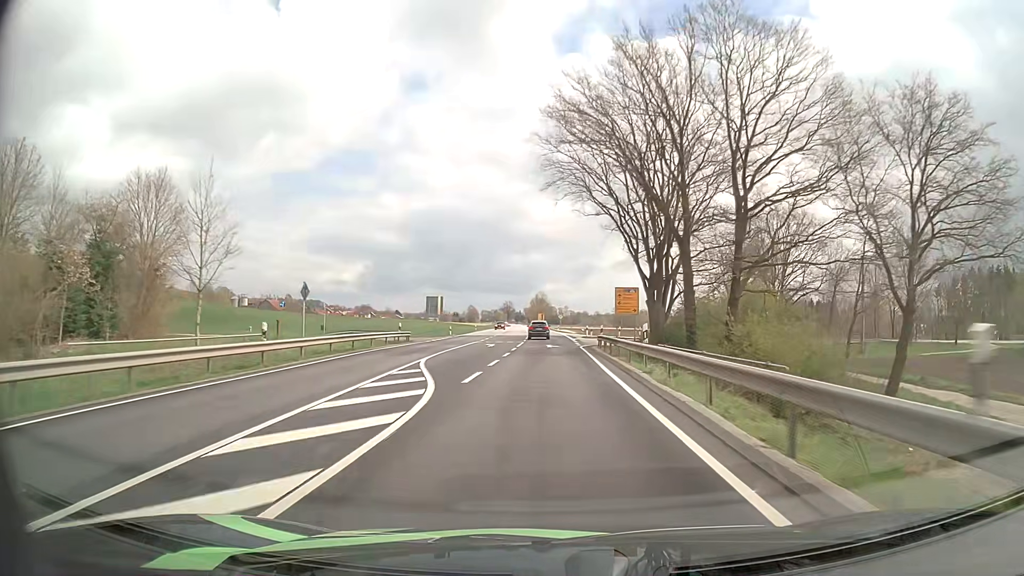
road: primary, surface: asphalt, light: Day
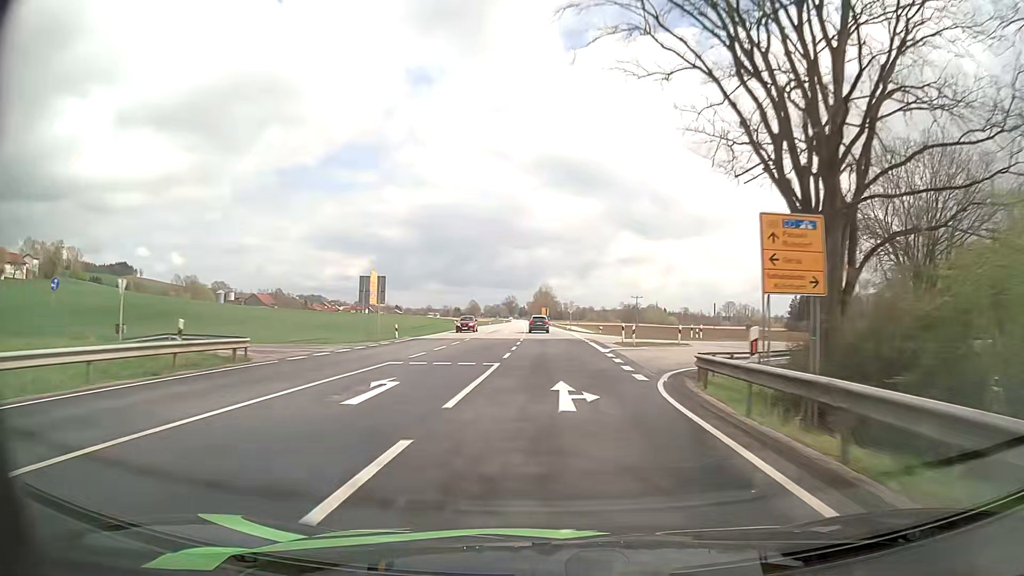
(-0.1, +28.6) m; 0°
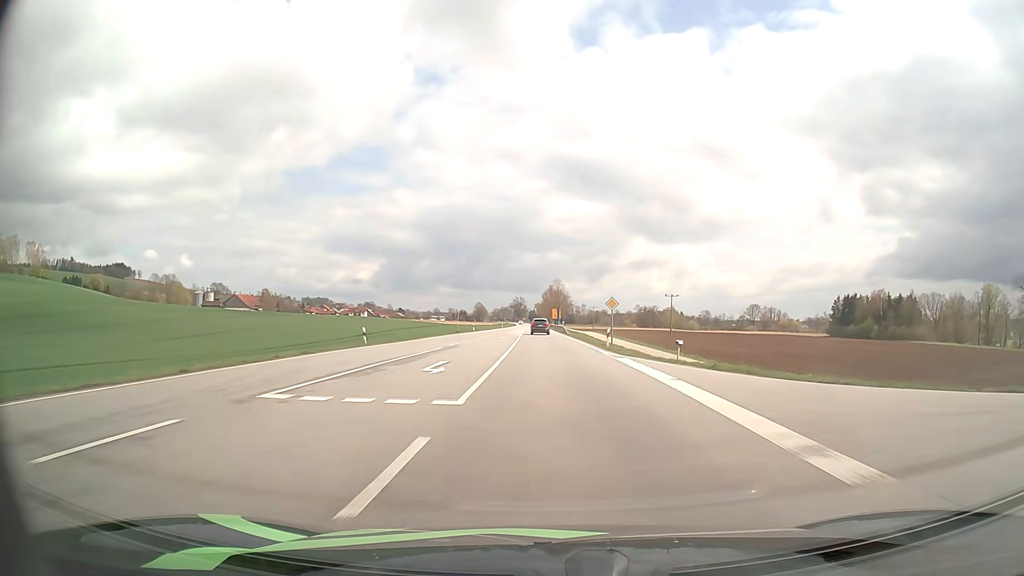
(-0.6, +43.7) m; -1°
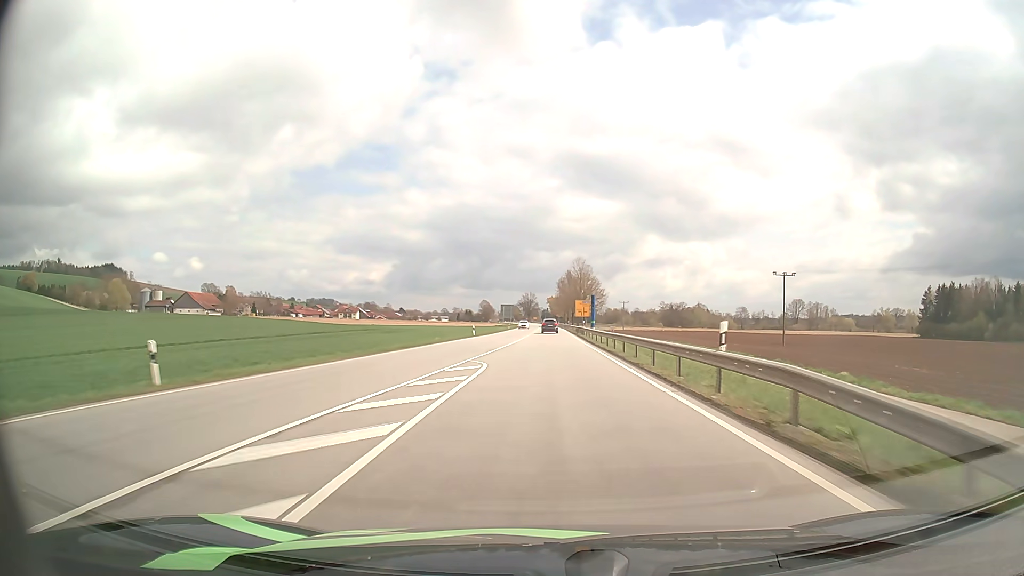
(-1.1, +73.8) m; -1°
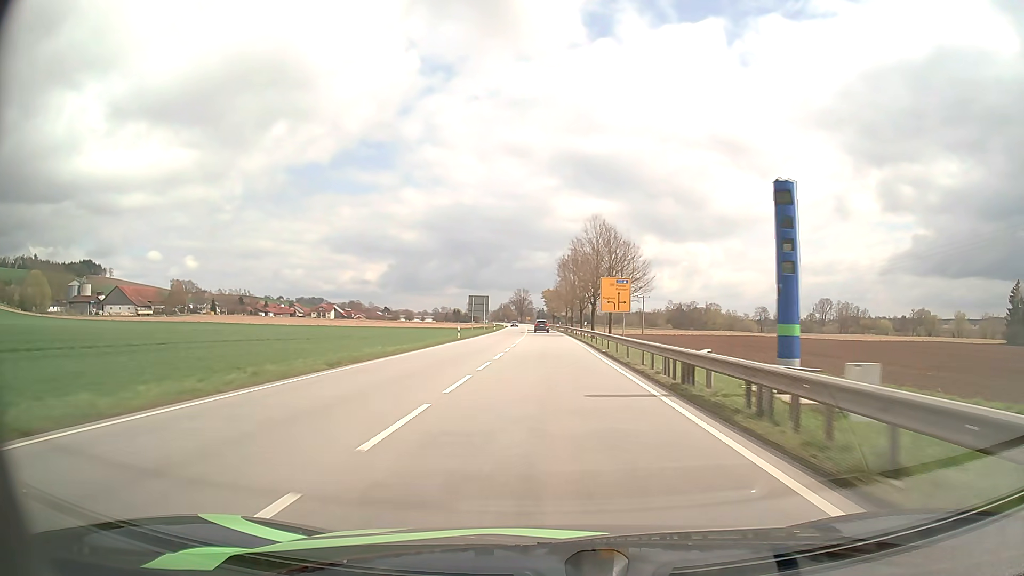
(+0.2, +59.4) m; 0°
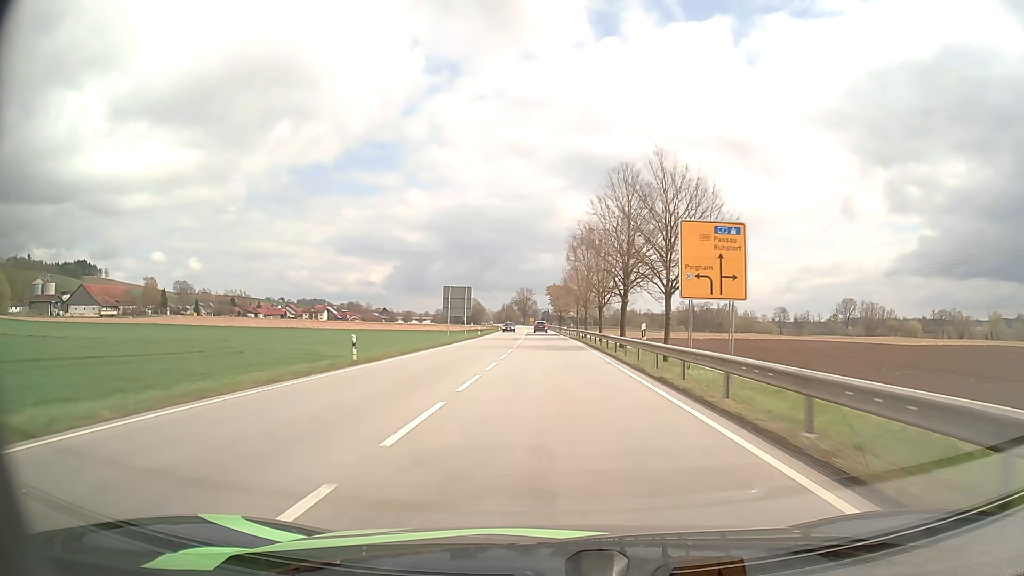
(-0.1, +29.7) m; 0°
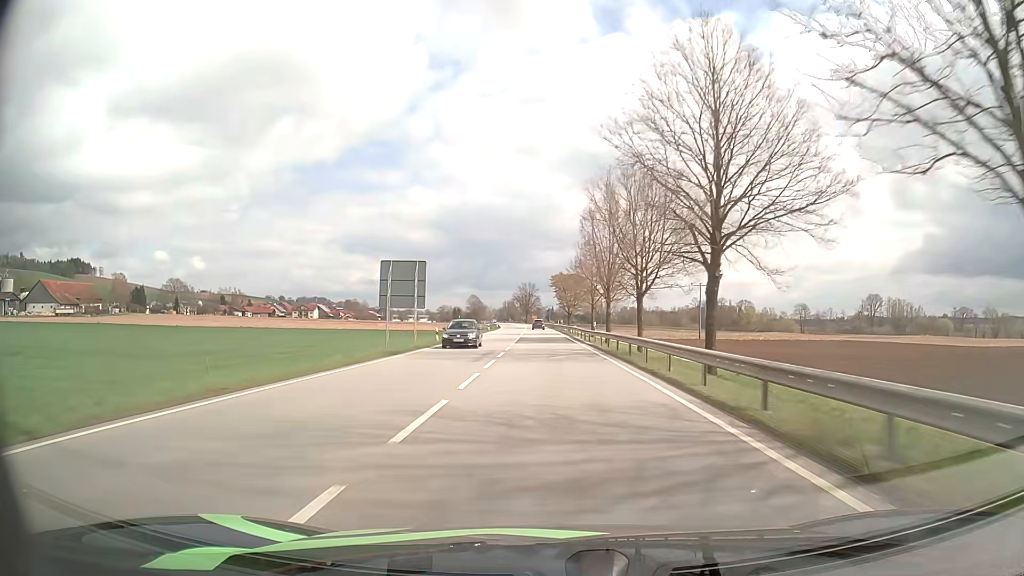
(-0.1, +30.1) m; 0°
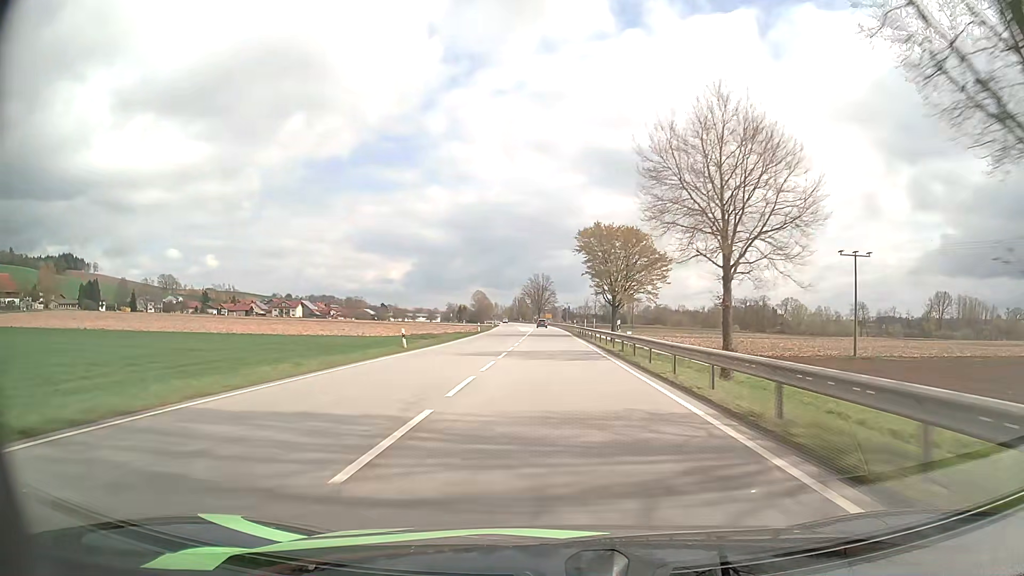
(-0.7, +61.3) m; -1°
(0, +10) (0, +20) (0, +30) (0, +40) (0, +50) (0, +60) (0, +70) (0, +80) (-1, +90) (-1, +100) m
